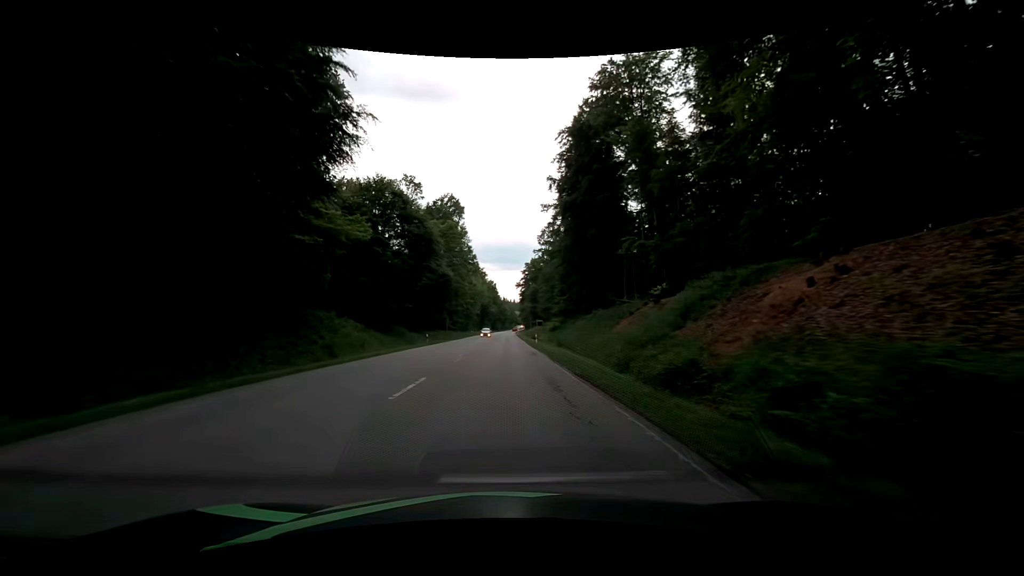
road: secondary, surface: asphalt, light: Day
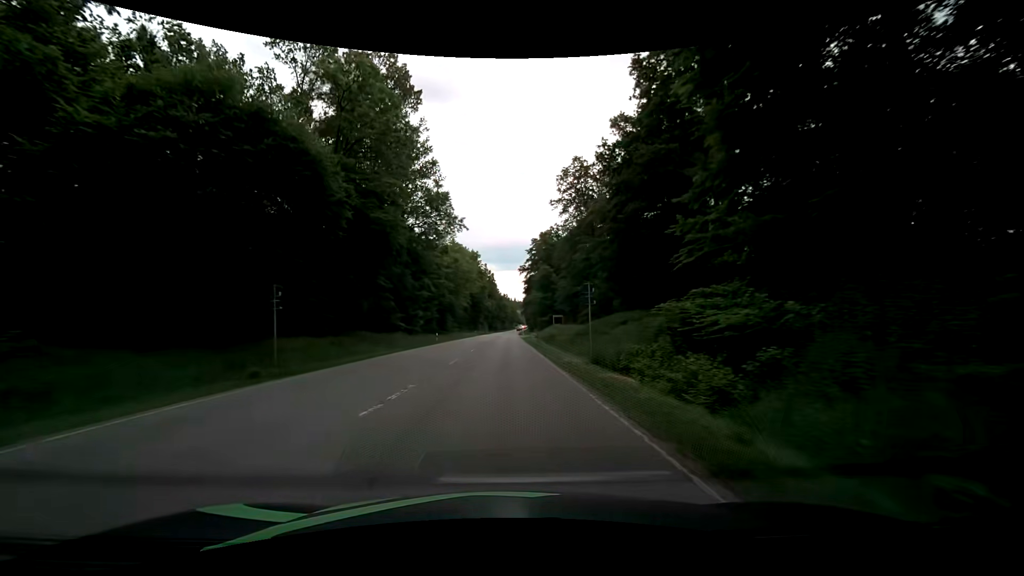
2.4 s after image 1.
(-0.1, +50.2) m; 0°
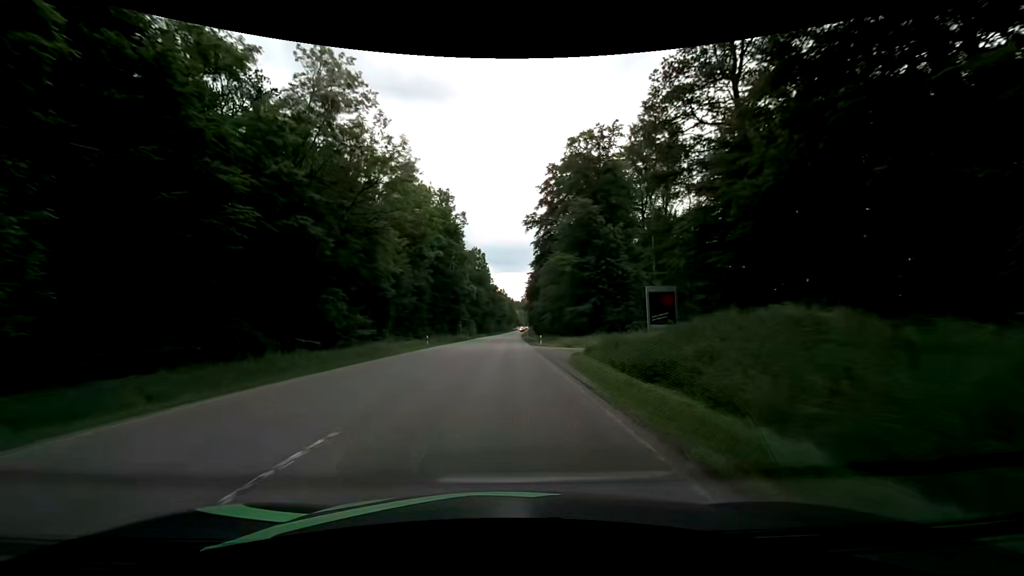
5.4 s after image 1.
(-0.2, +62.6) m; 0°
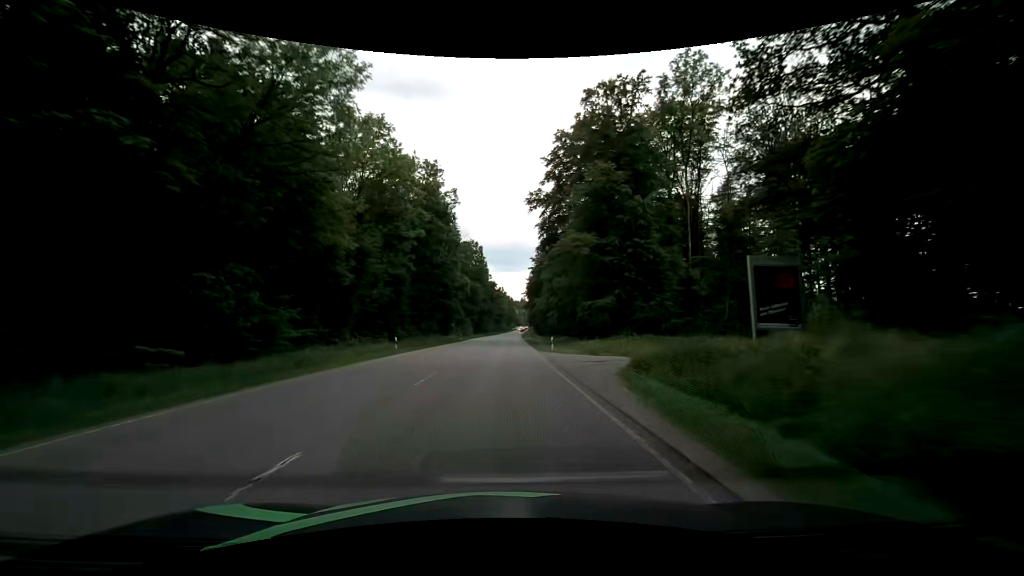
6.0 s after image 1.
(+0.1, +12.5) m; +1°
